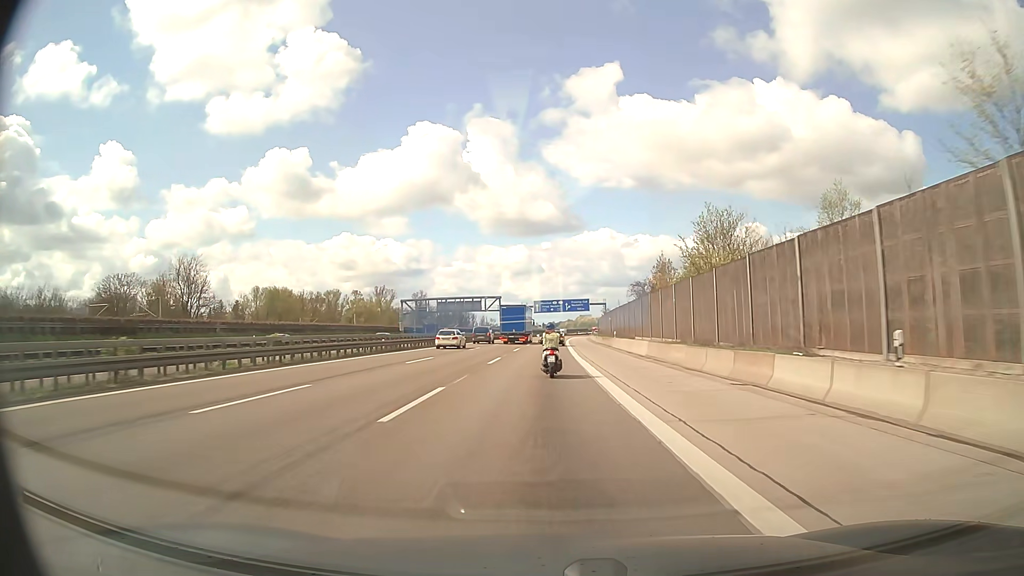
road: motorway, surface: asphalt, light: Day
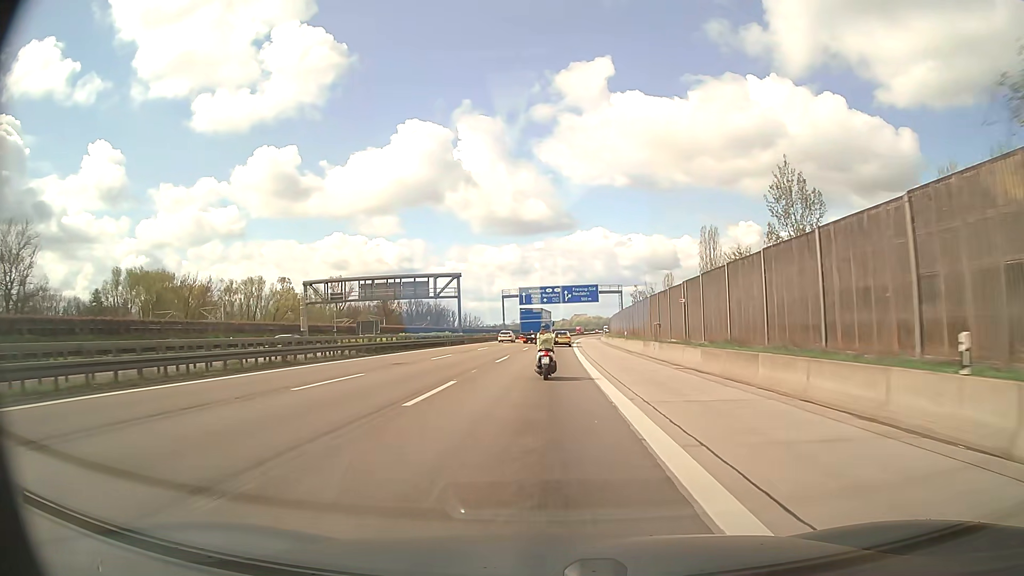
(+0.3, +52.0) m; 0°
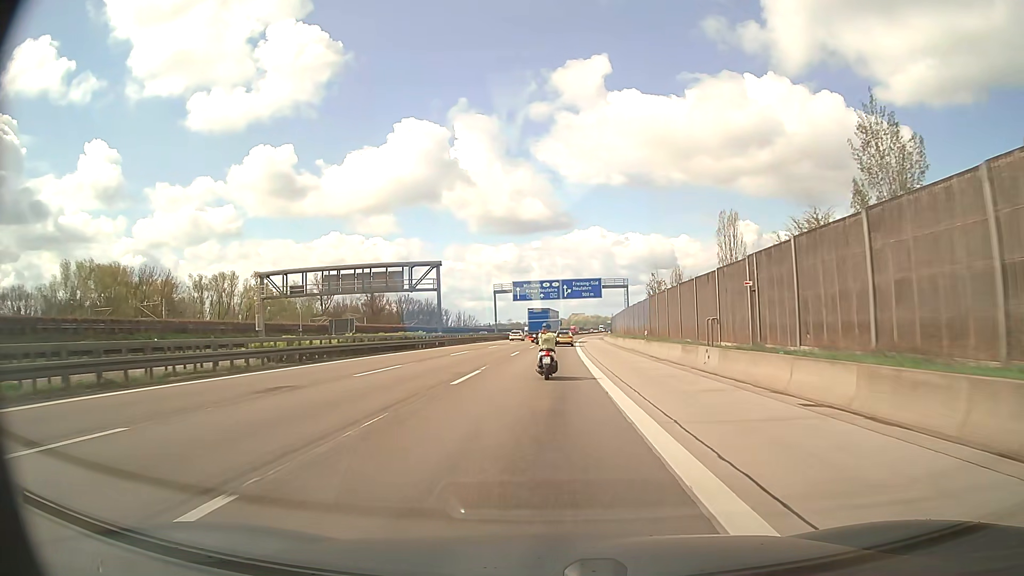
(0.0, +13.0) m; 0°
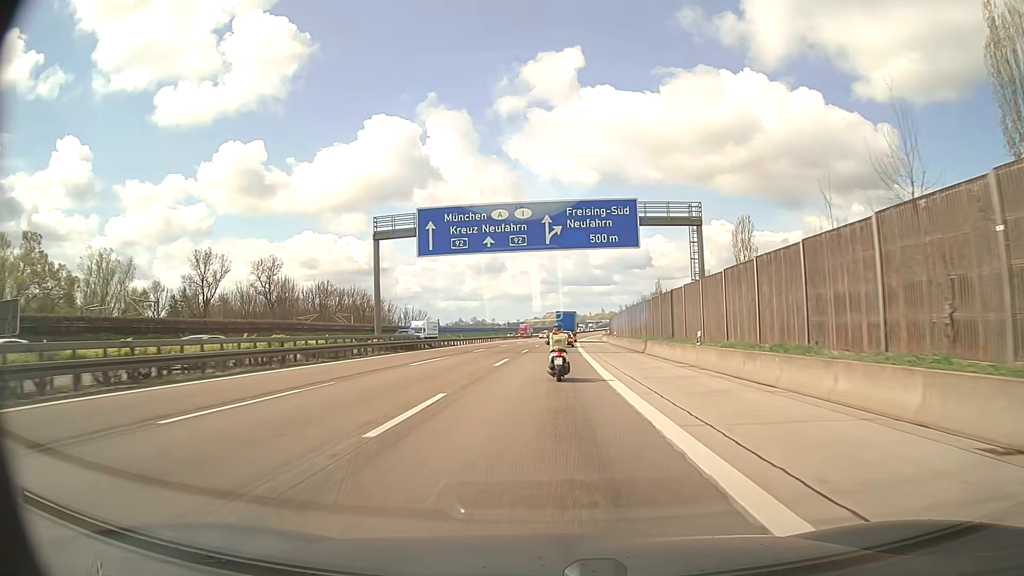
(+0.9, +65.5) m; +2°
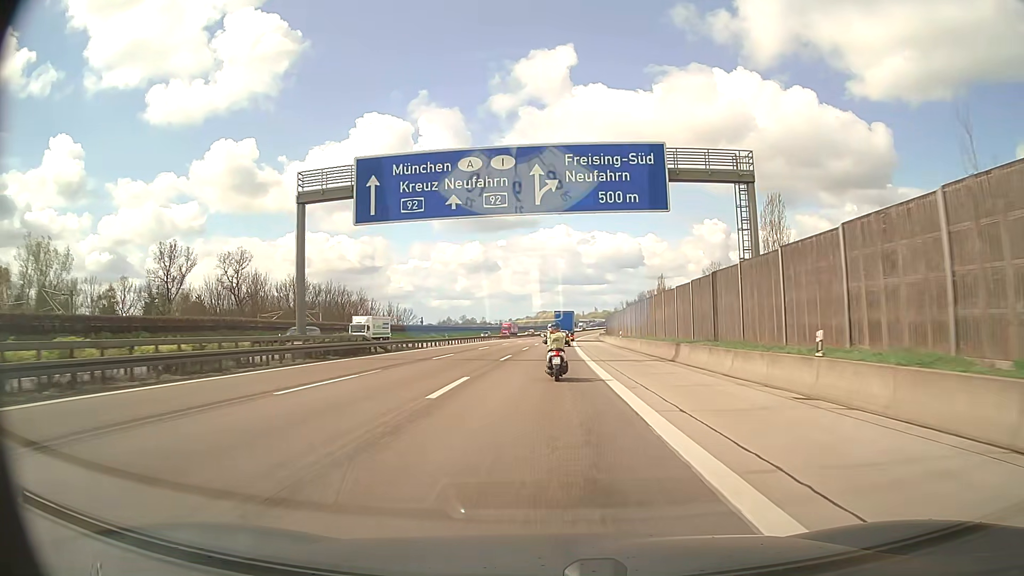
(+0.1, +13.3) m; +1°
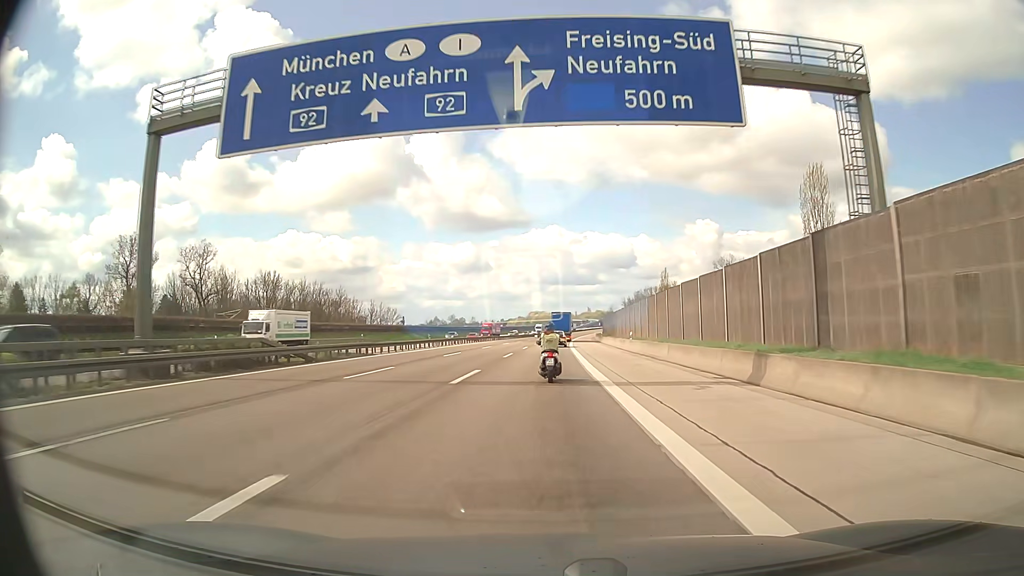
(+0.1, +13.3) m; +1°
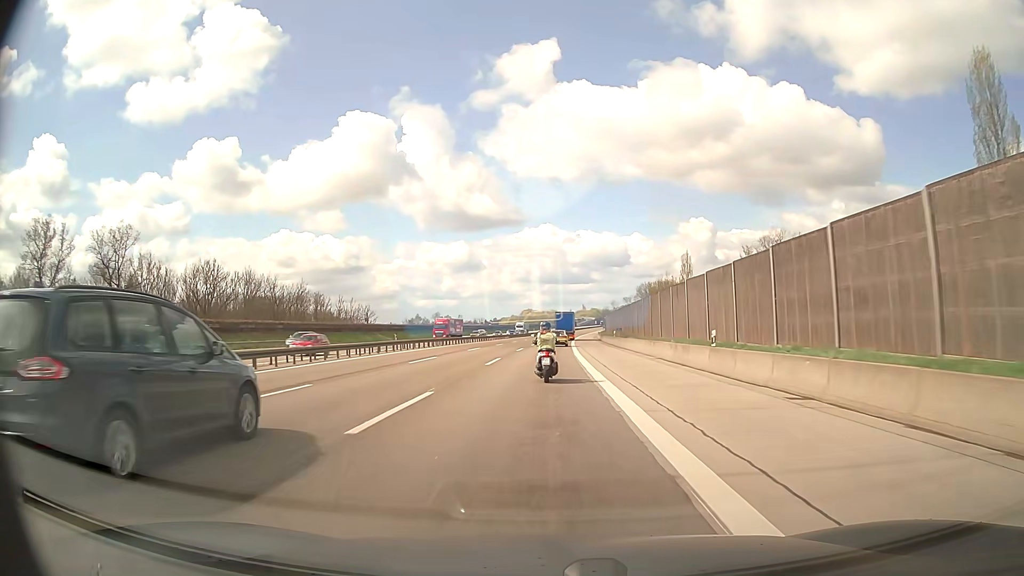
(+0.2, +26.8) m; +1°
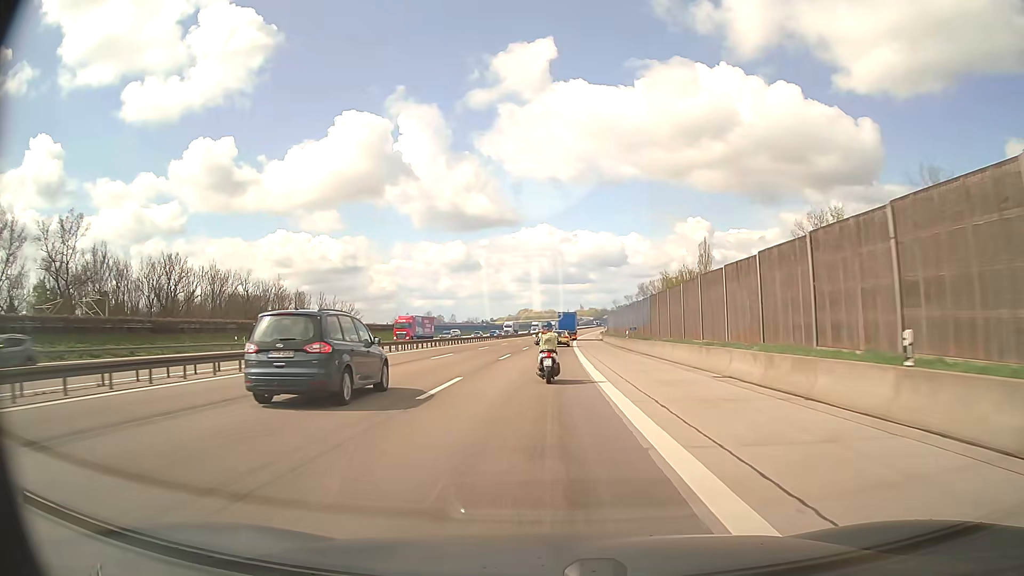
(0.0, +13.5) m; 0°
(0, +10) (0, +20) (0, +30) (0, +40) (+1, +50) (+1, +60) (+1, +70) (+2, +80) (+2, +90) (+3, +100) m
